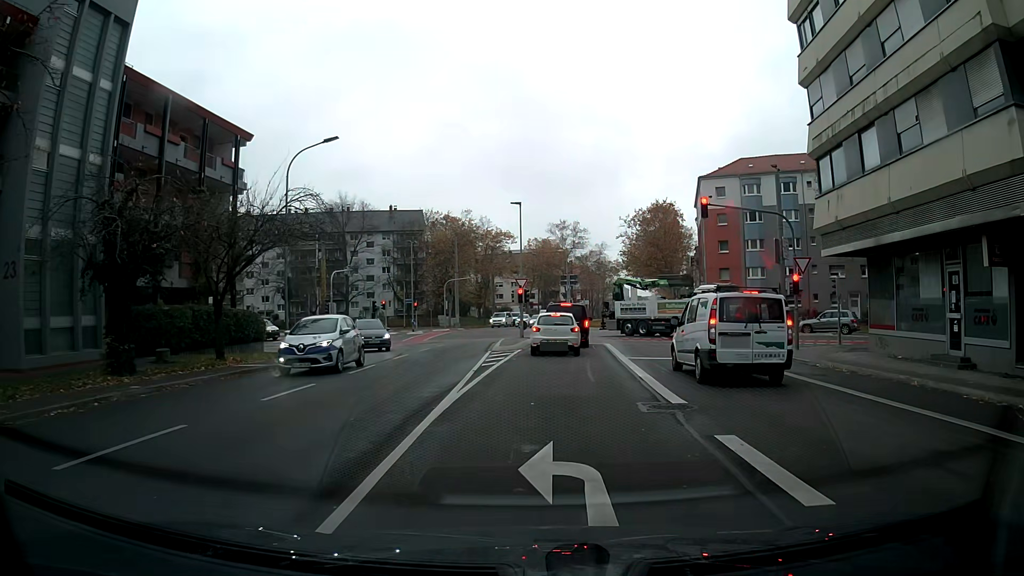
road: secondary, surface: asphalt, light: Day
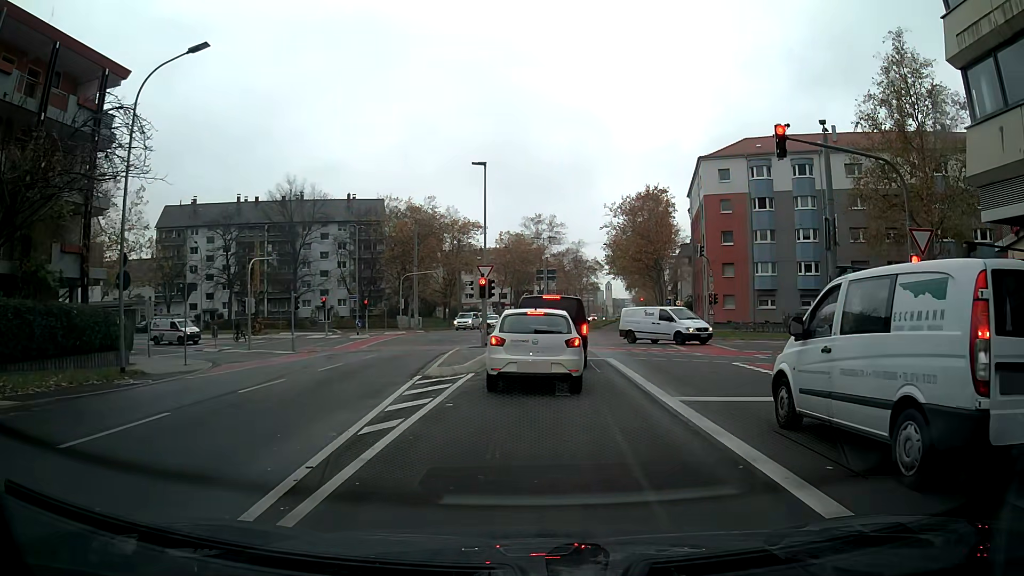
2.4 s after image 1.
(+0.3, +10.8) m; +2°
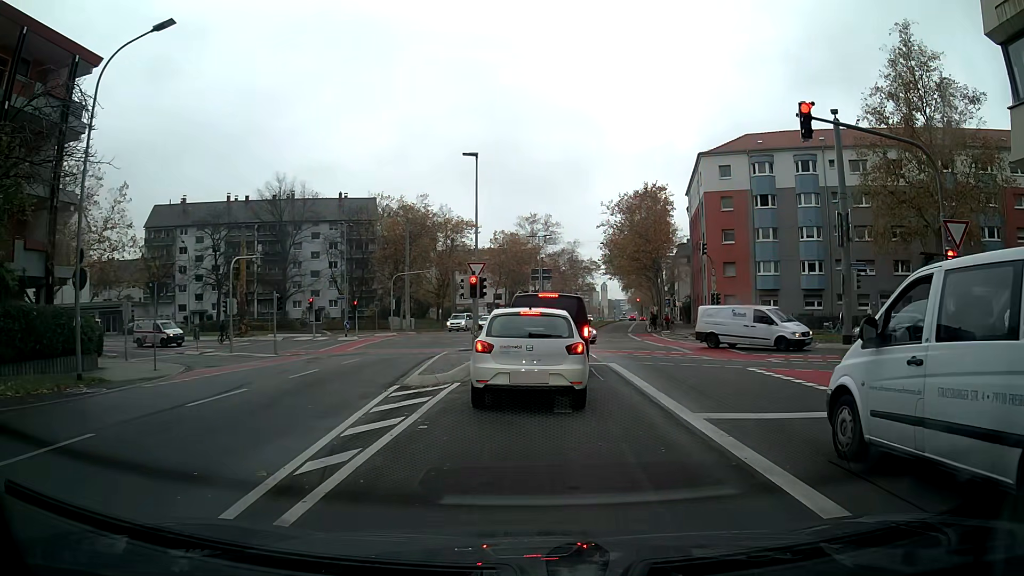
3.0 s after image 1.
(0.0, +1.9) m; 0°
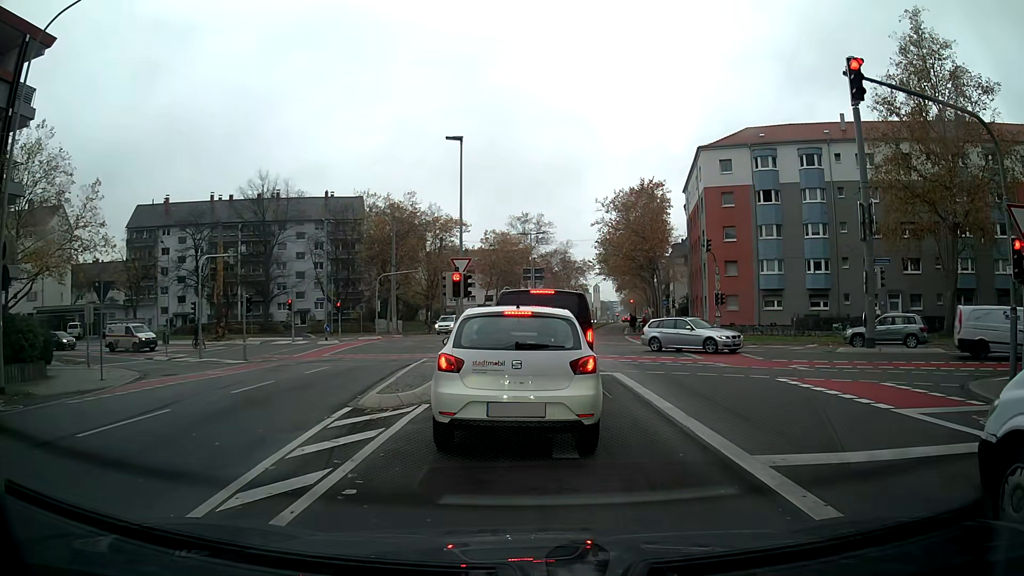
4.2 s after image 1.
(0.0, +2.9) m; +1°
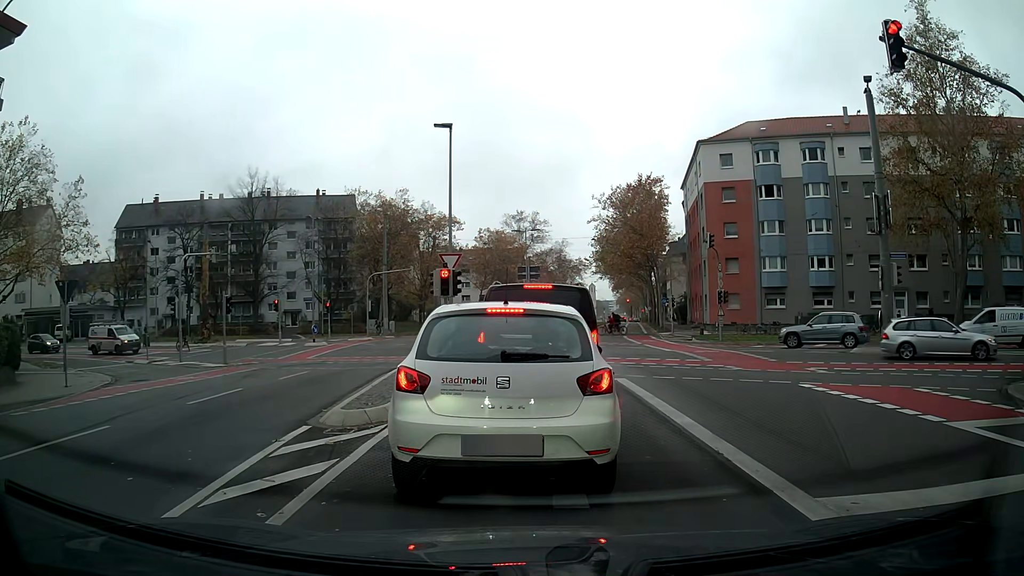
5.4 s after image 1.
(0.0, +1.7) m; -1°
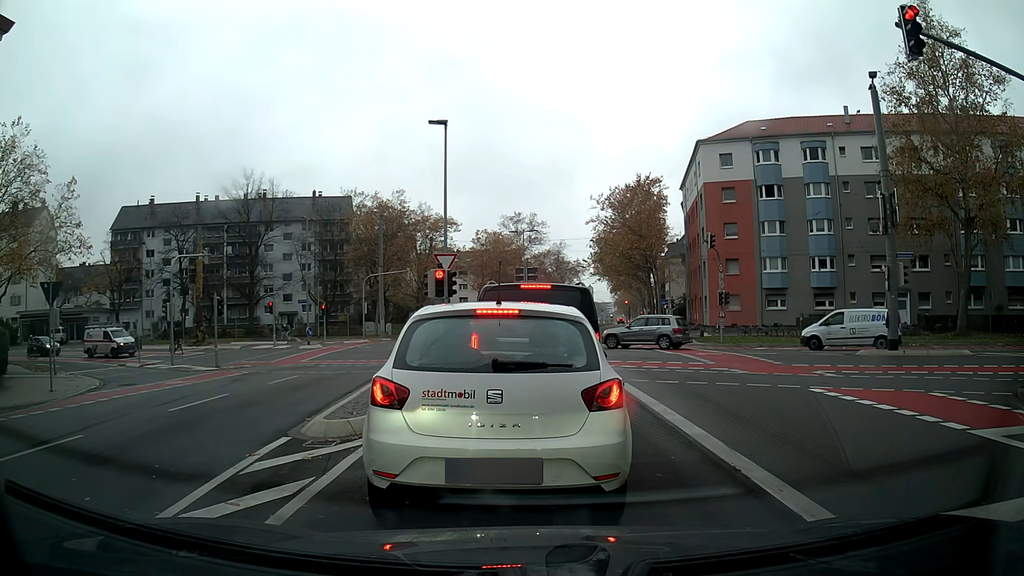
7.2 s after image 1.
(0.0, +0.7) m; 0°
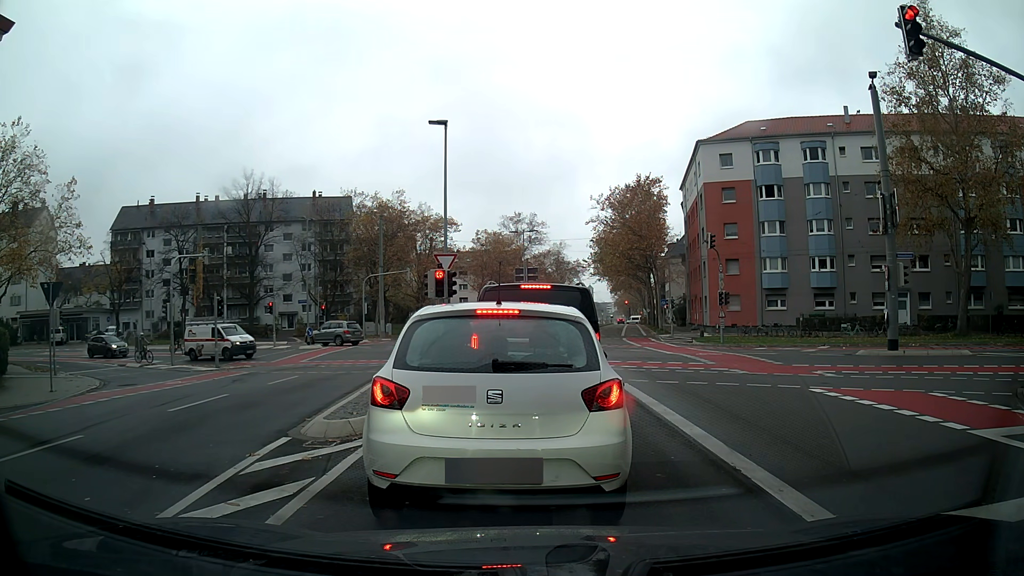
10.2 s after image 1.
(0.0, +0.1) m; 0°
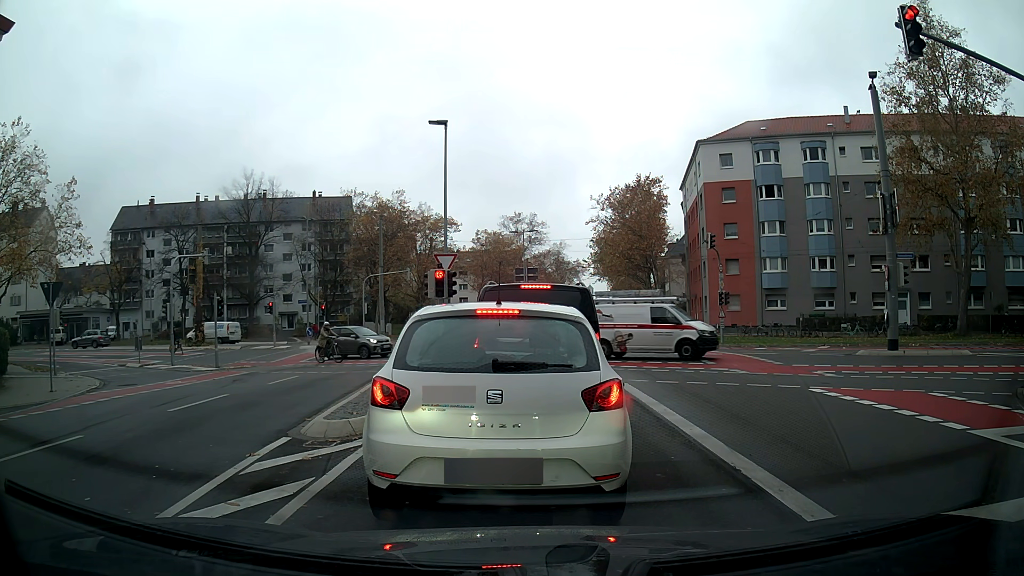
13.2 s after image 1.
(0.0, 0.0) m; 0°
